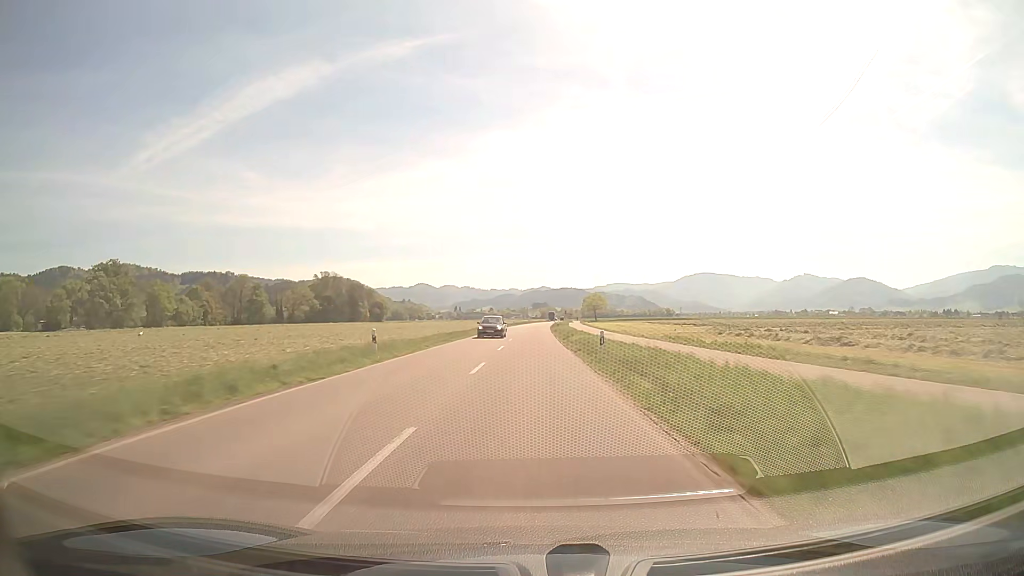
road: secondary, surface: asphalt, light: Day
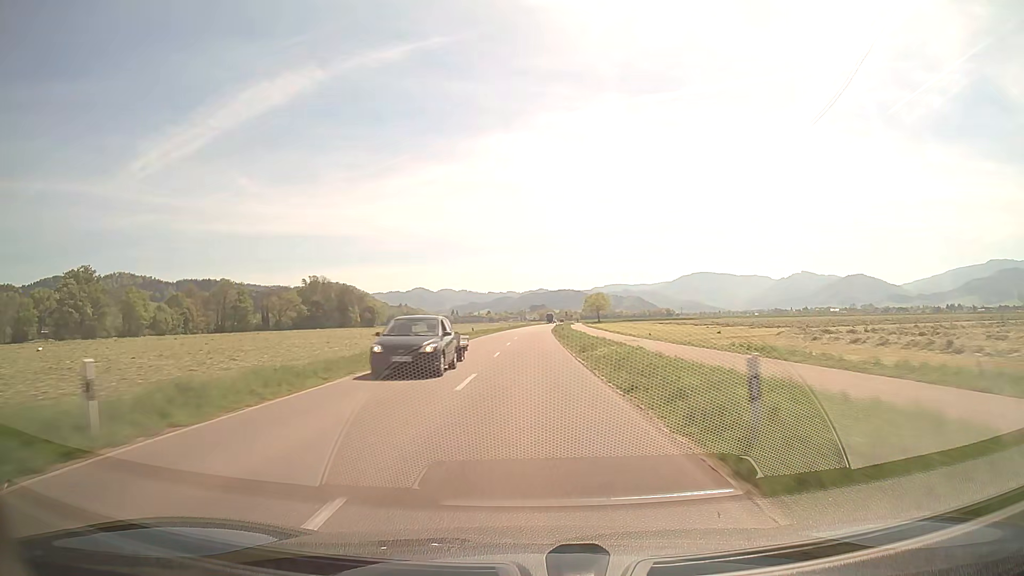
(0.0, +15.2) m; 0°
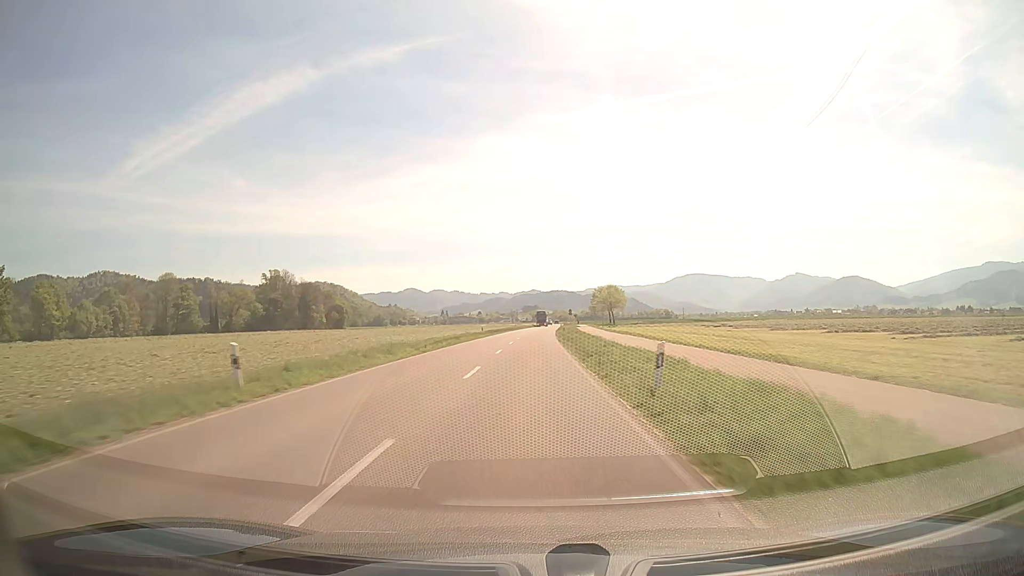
(+0.3, +45.5) m; +1°
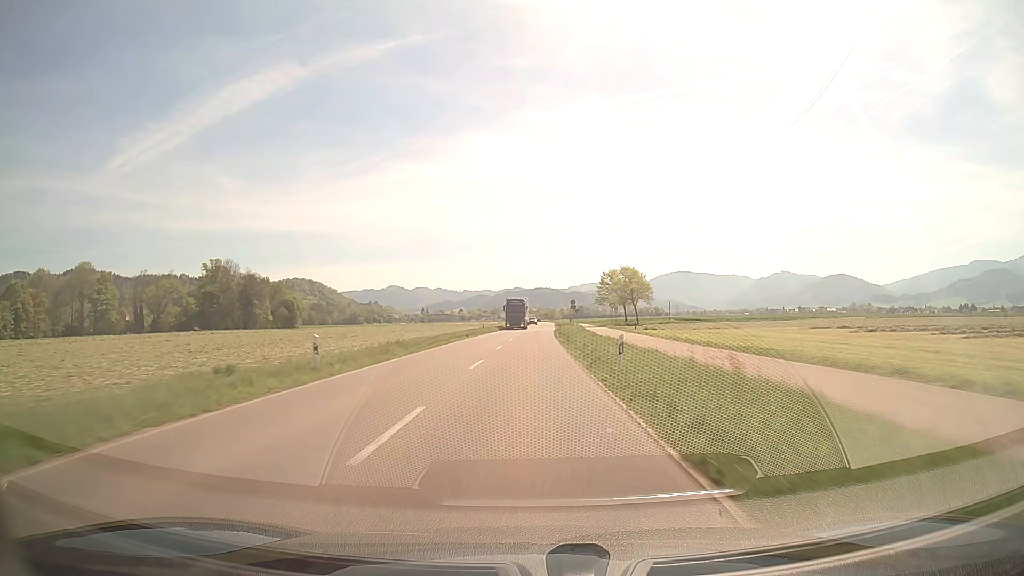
(+0.4, +45.5) m; +1°
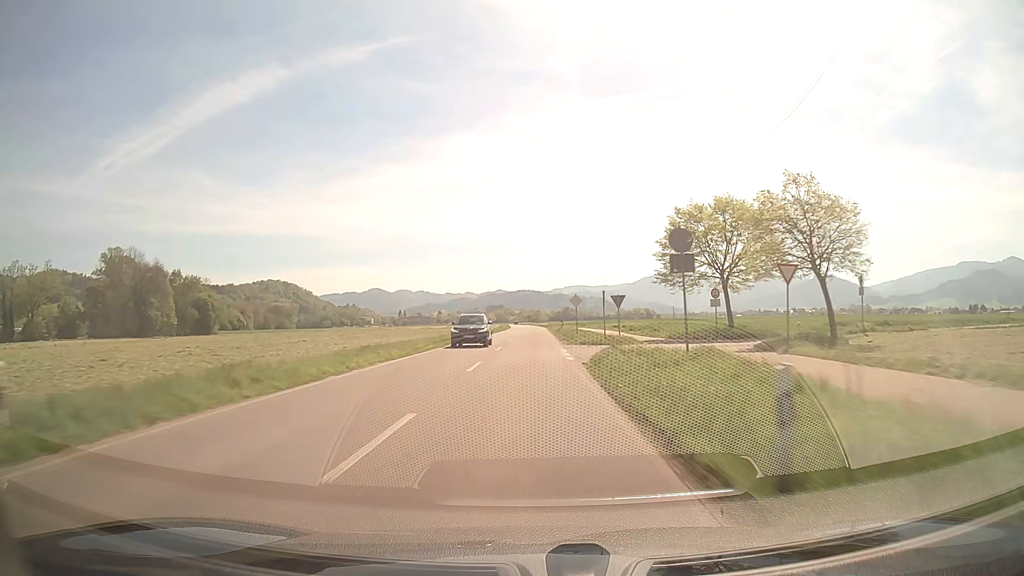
(+0.9, +60.8) m; +1°
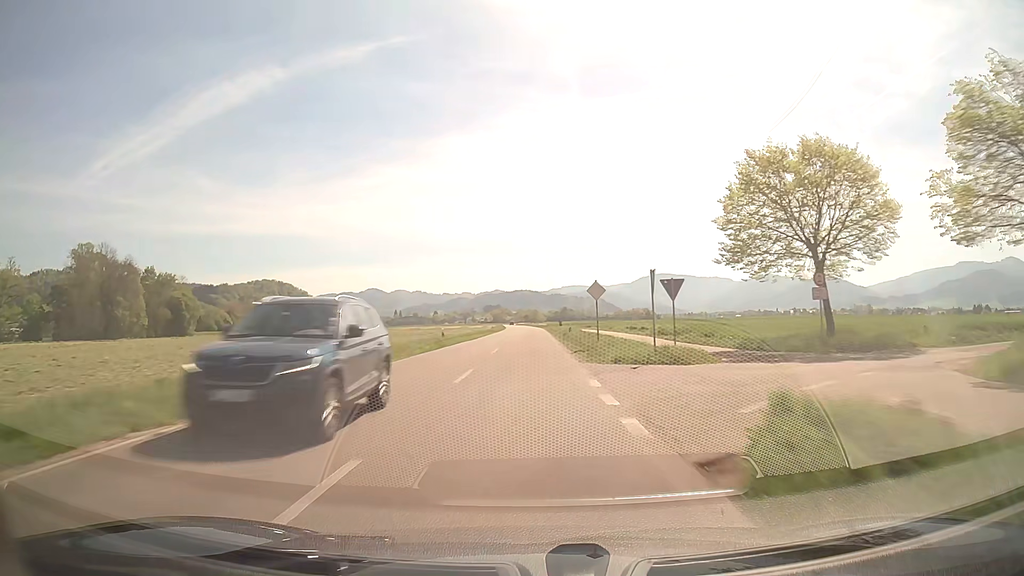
(0.0, +15.2) m; 0°
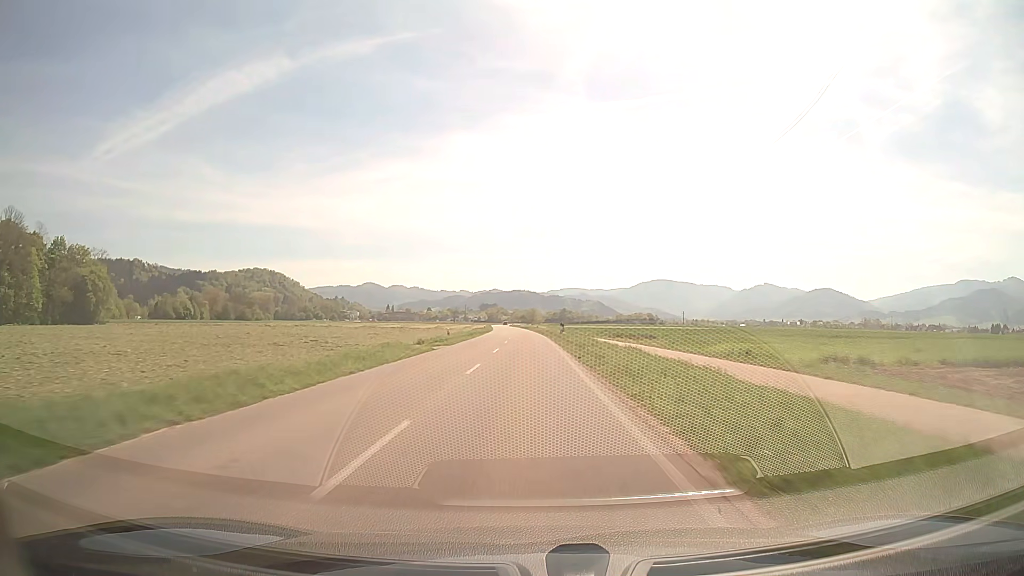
(0.0, +45.6) m; 0°
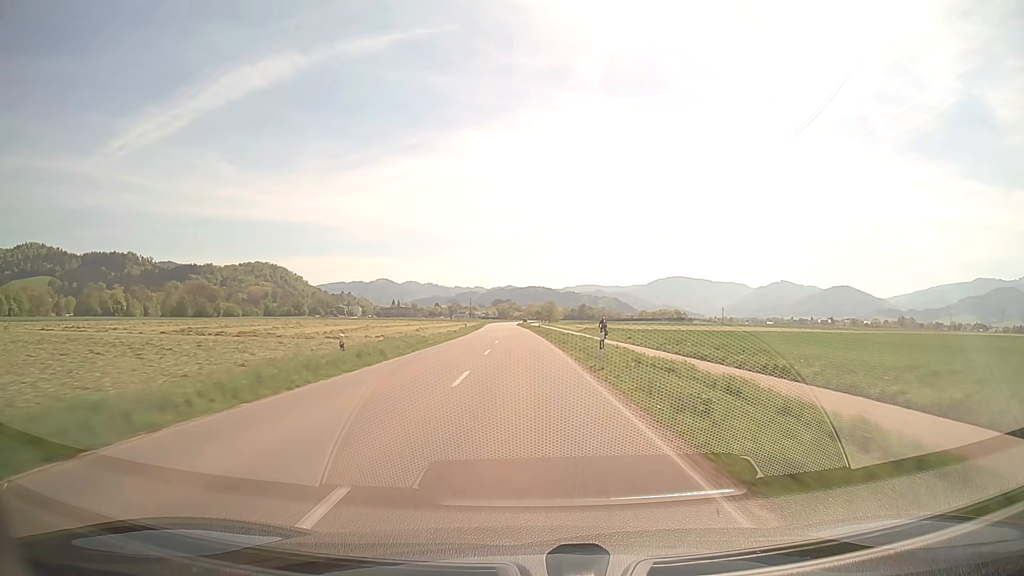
(-0.3, +75.9) m; -1°
(0, +10) (0, +20) (0, +30) (0, +40) (-1, +50) (-1, +60) (-1, +70) (-2, +80) (-2, +90) (-2, +100) m
